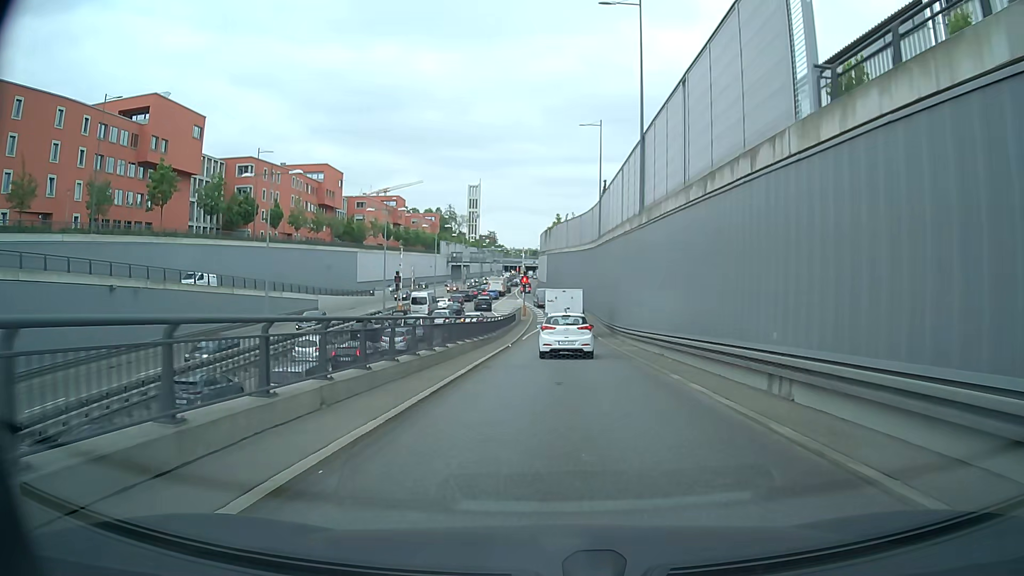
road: trunk_link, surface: asphalt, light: Day
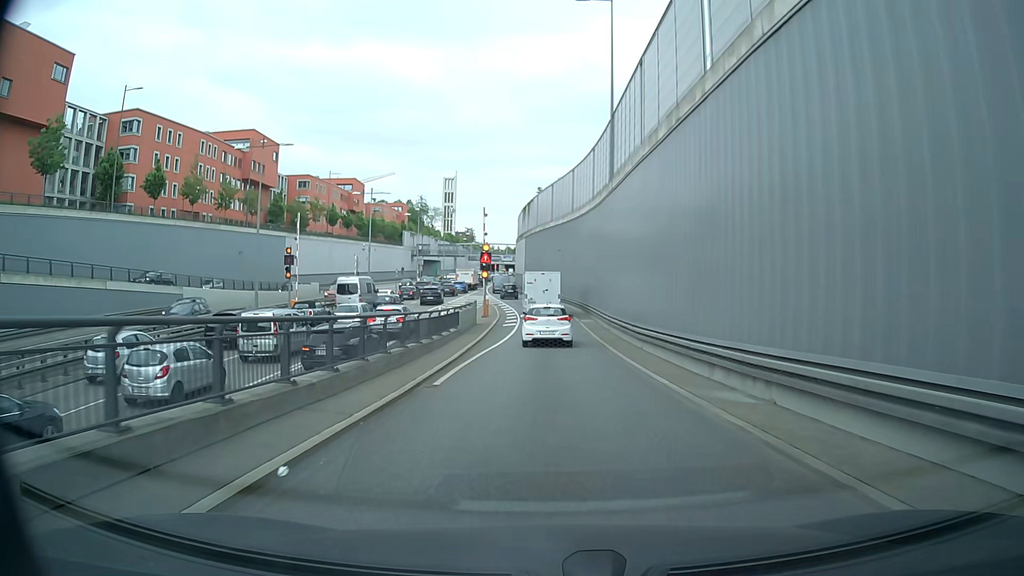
(+0.3, +25.6) m; +2°
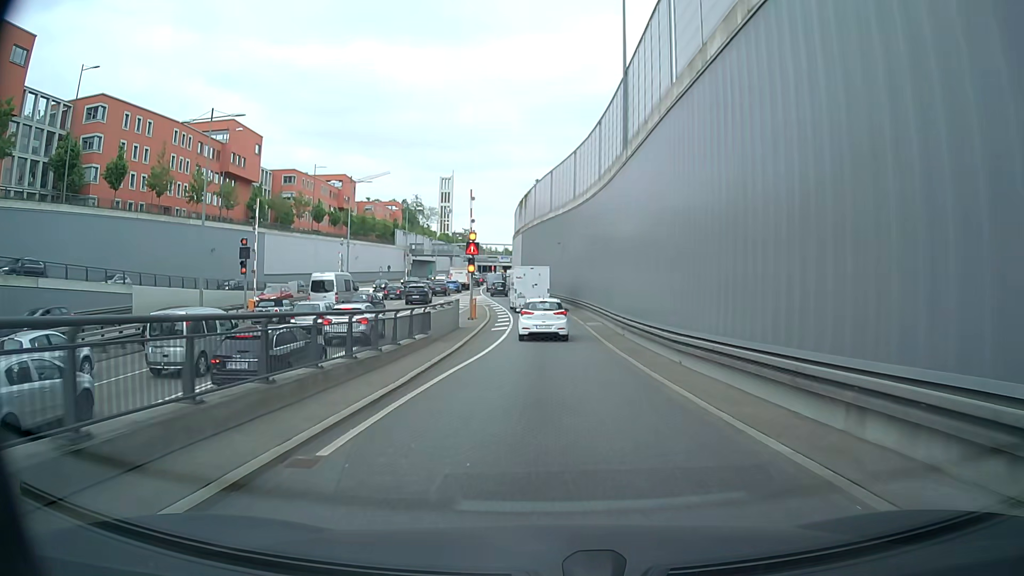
(-0.1, +6.7) m; 0°
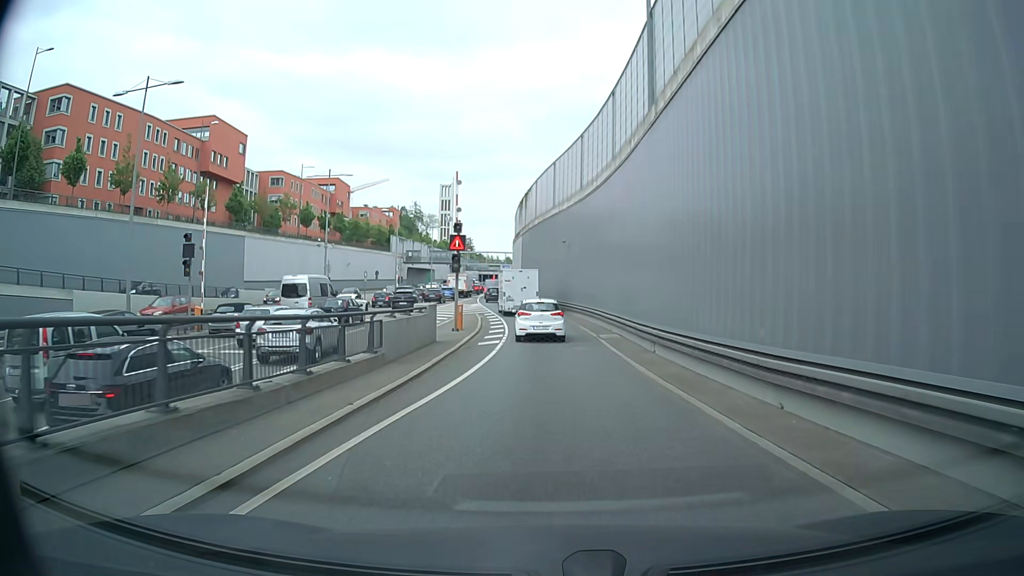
(0.0, +6.8) m; 0°
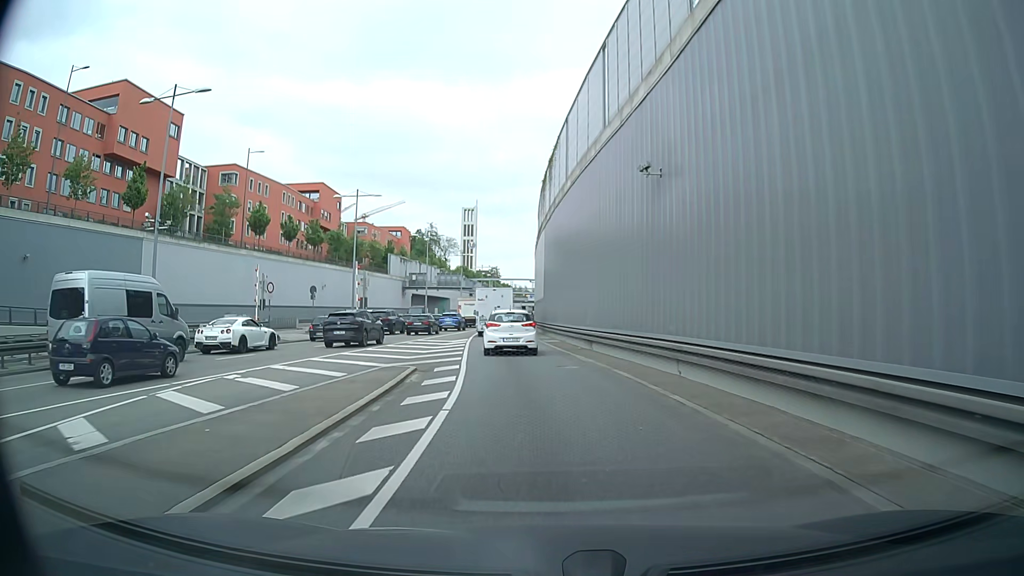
(-0.4, +27.5) m; -3°
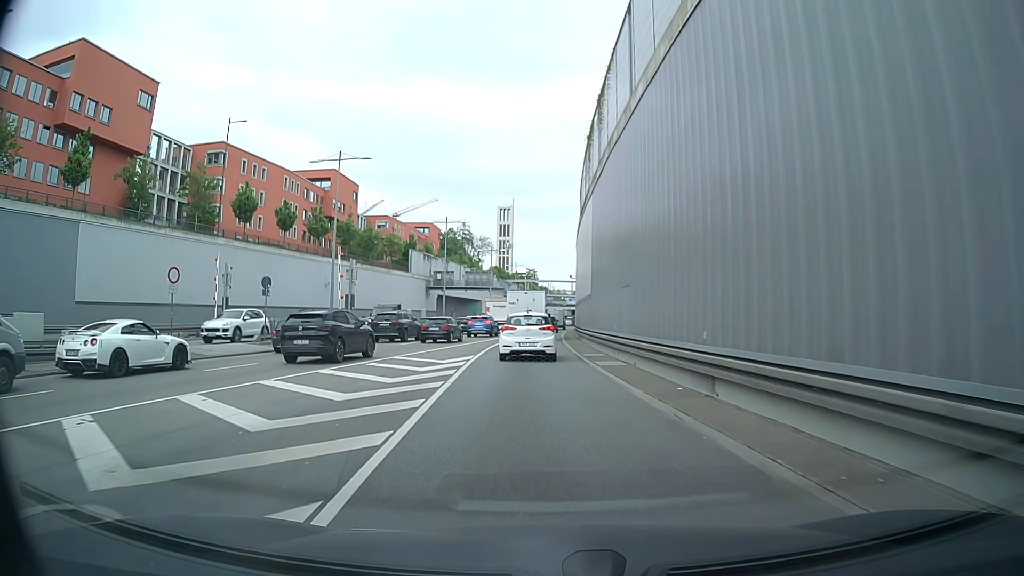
(-0.3, +13.4) m; -3°
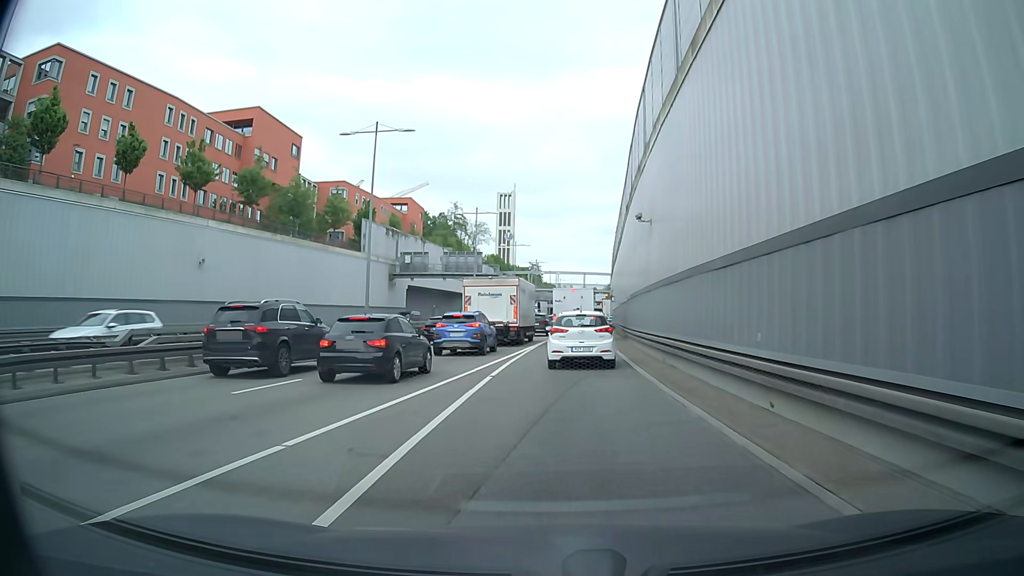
(-1.3, +31.9) m; -1°
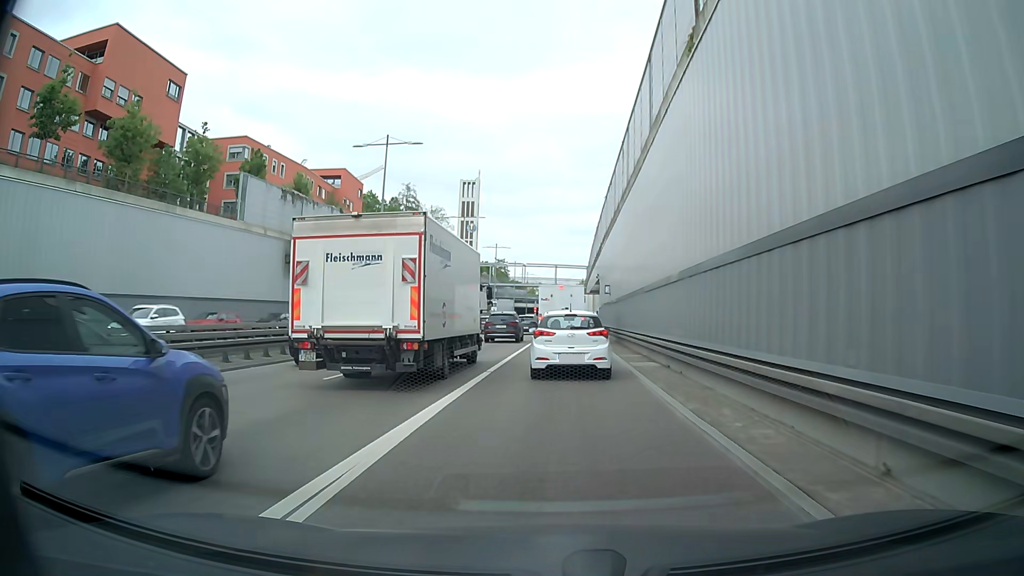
(+0.8, +23.9) m; +3°
(0, +10) (0, +20) (0, +30) (+1, +40) (+1, +50) (+1, +60) (+1, +70) (+2, +80) (+2, +90) (+3, +100) m
